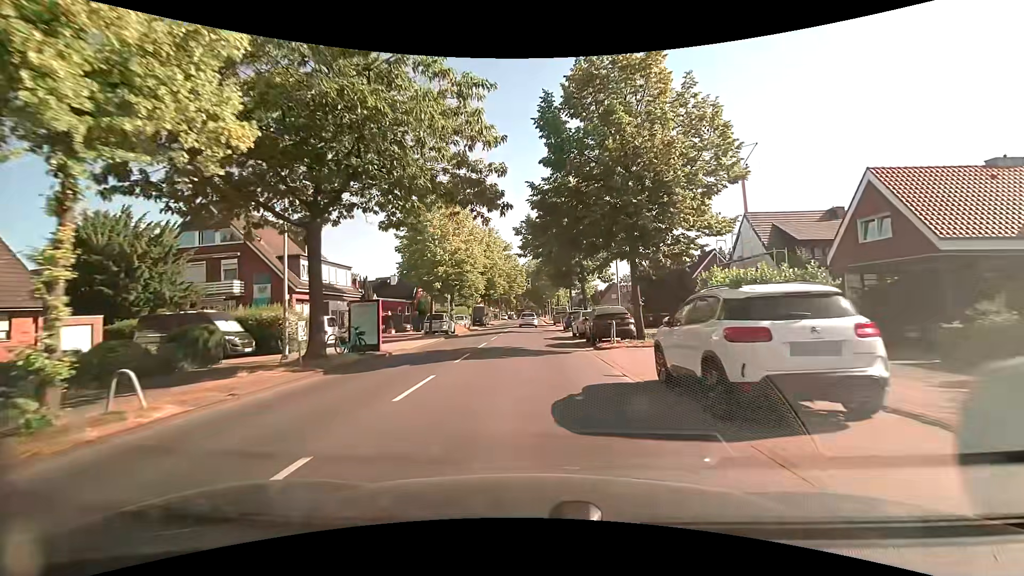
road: secondary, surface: asphalt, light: Day
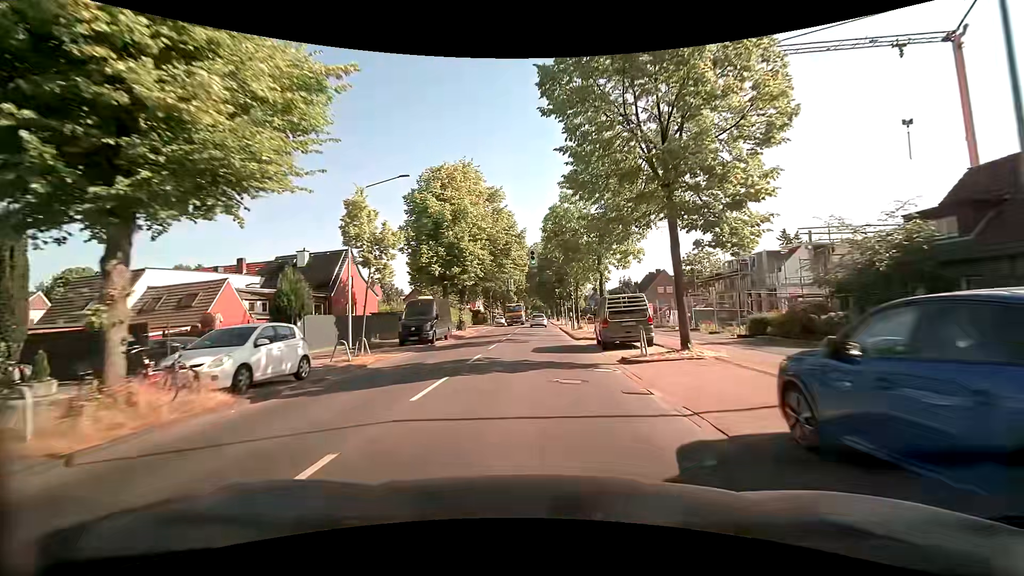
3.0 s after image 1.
(-0.2, +35.9) m; -1°
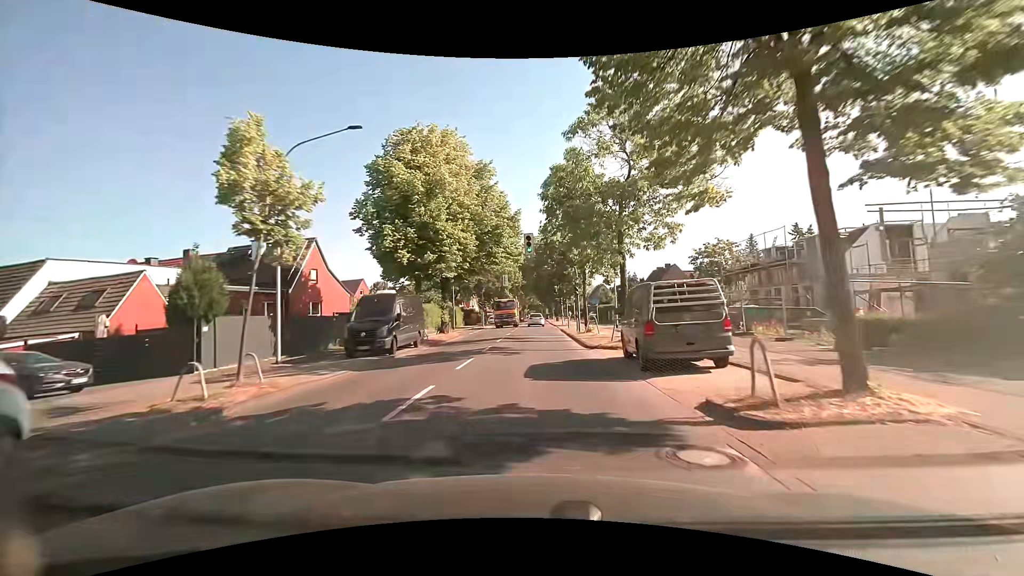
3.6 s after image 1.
(+0.1, +7.4) m; +1°
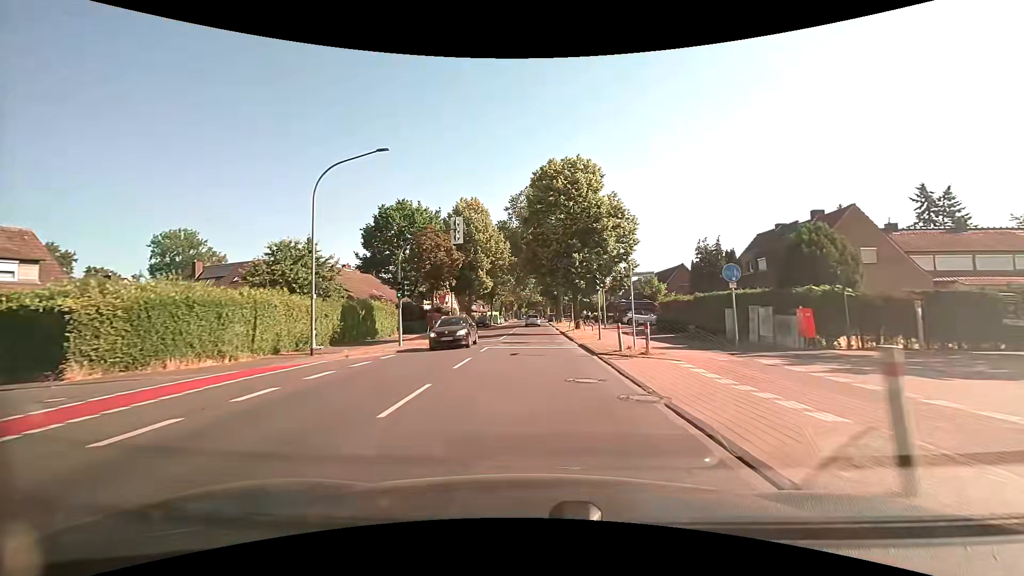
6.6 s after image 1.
(0.0, +38.6) m; 0°
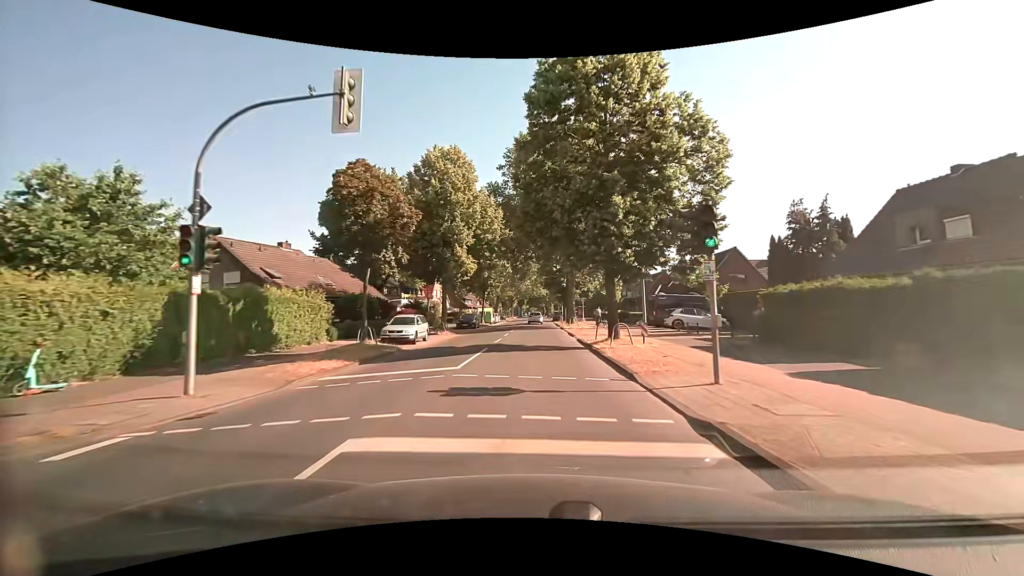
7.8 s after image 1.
(-0.3, +15.7) m; -1°
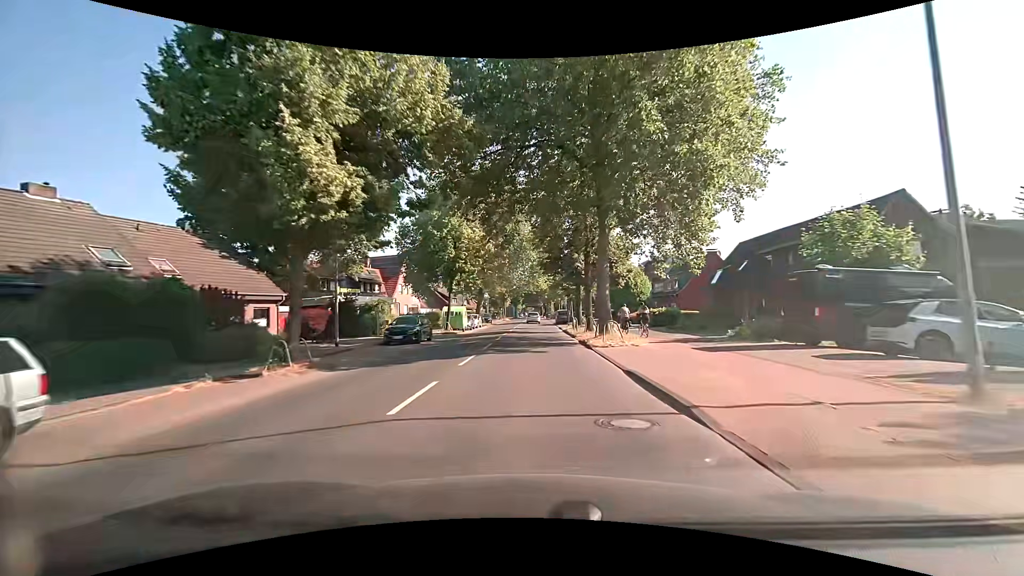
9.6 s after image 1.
(+0.1, +22.2) m; 0°
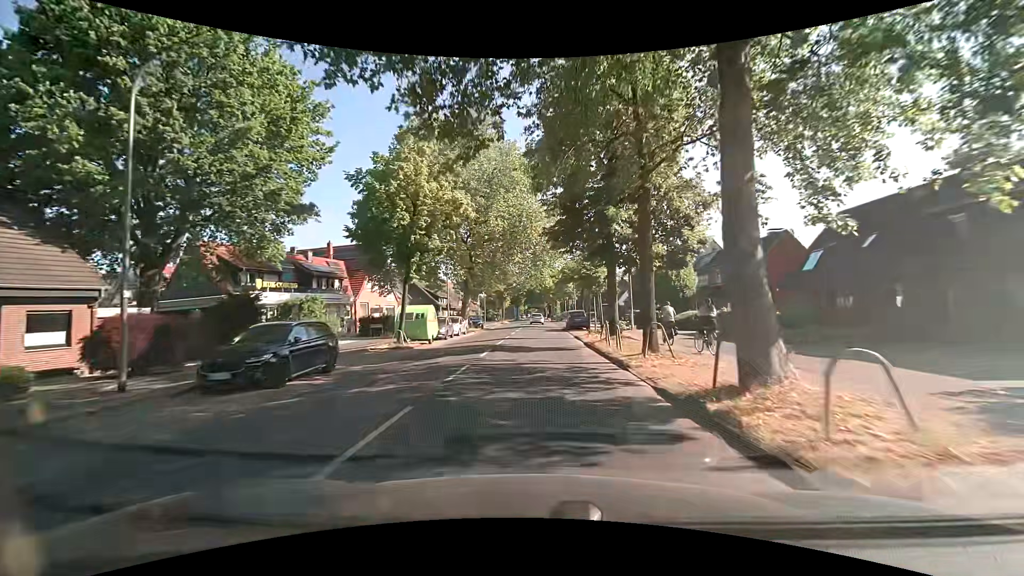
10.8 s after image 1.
(+0.1, +14.5) m; 0°
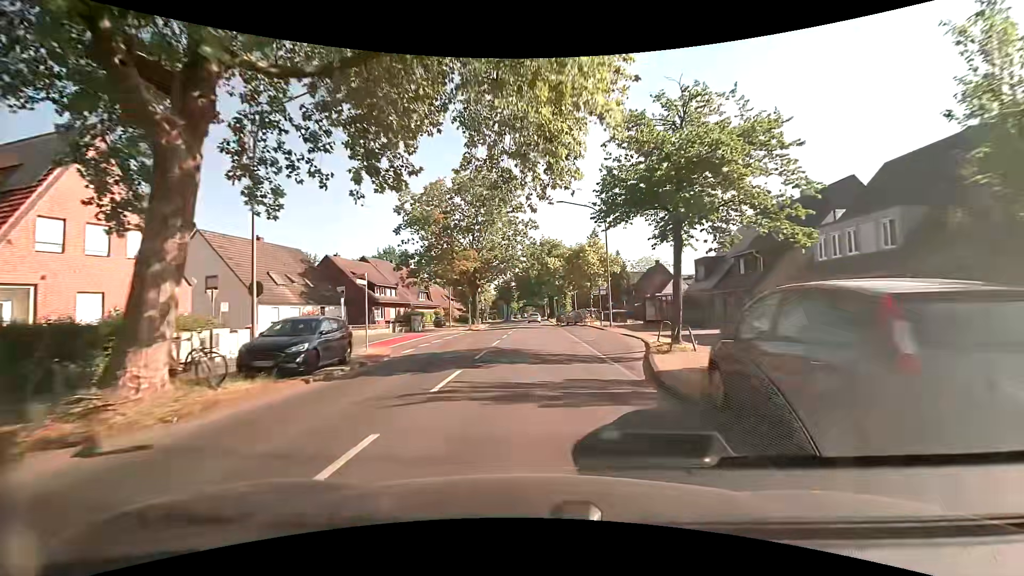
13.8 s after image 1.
(0.0, +37.7) m; 0°
(0, +10) (0, +20) (0, +30) (0, +40) (0, +50) (0, +60) (0, +70) (0, +80) (0, +90) (0, +100) m
